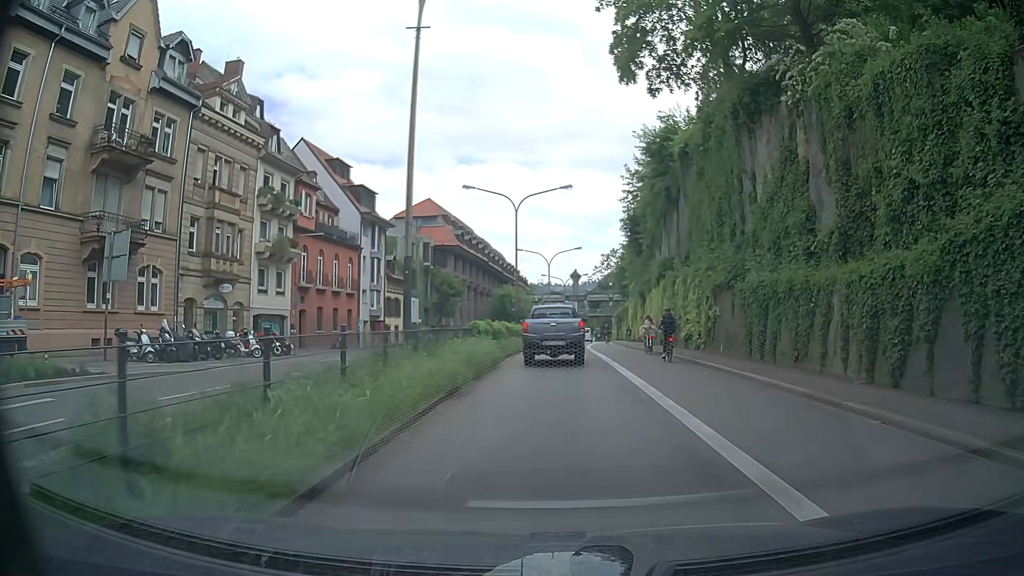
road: primary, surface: asphalt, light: Day
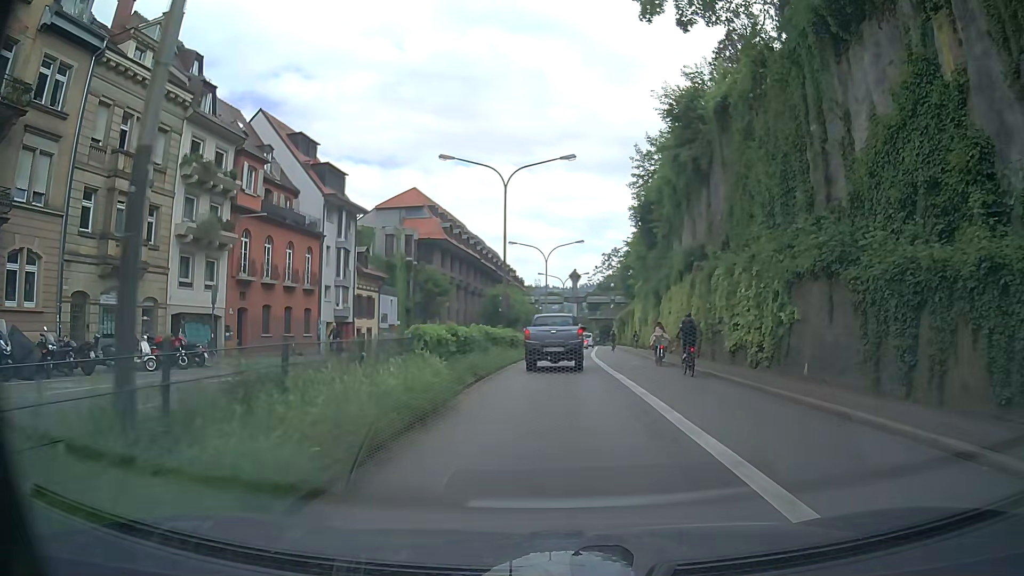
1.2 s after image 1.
(-0.1, +8.6) m; 0°
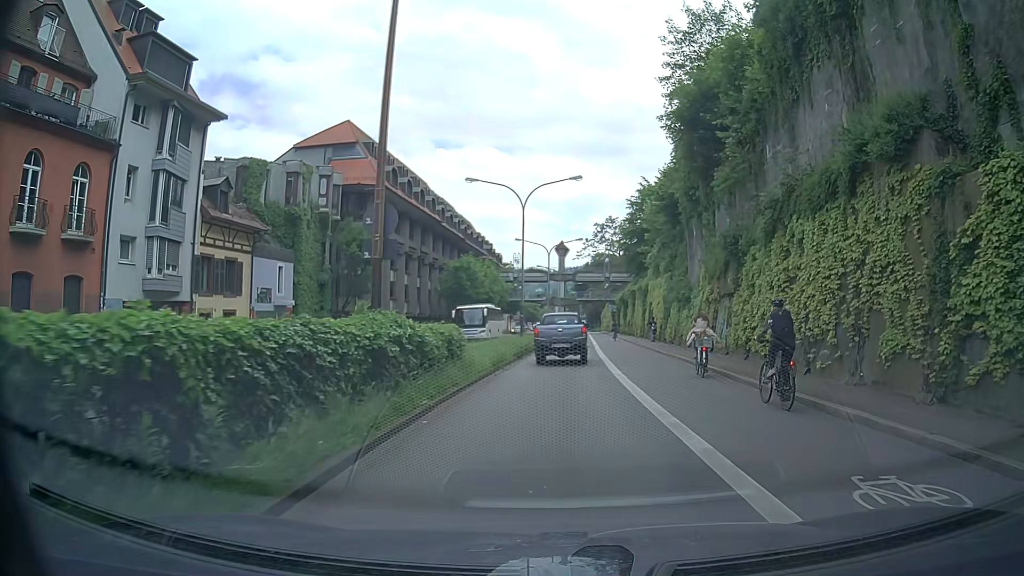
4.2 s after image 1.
(+0.1, +22.3) m; +1°
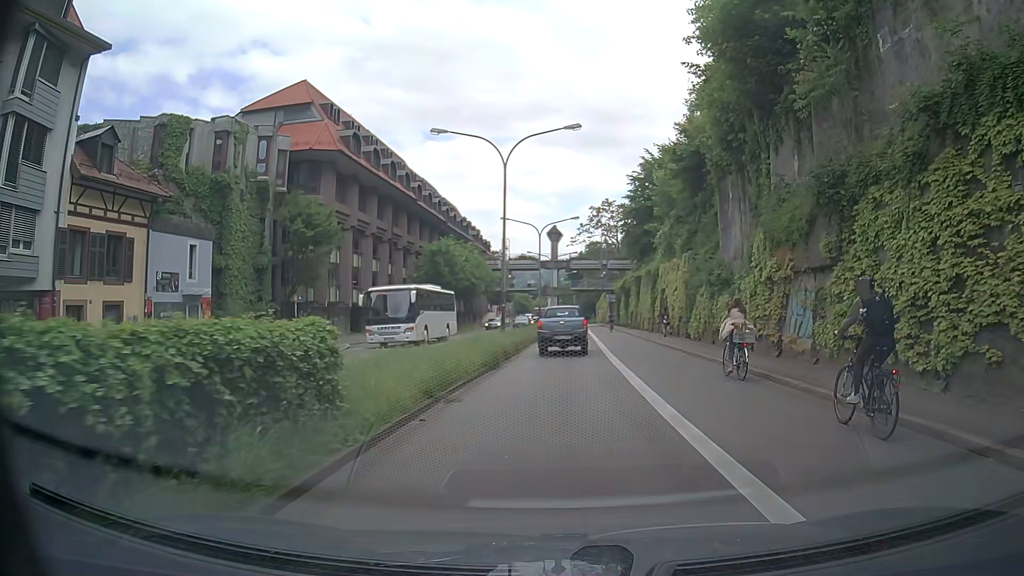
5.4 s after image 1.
(+0.1, +9.3) m; +1°
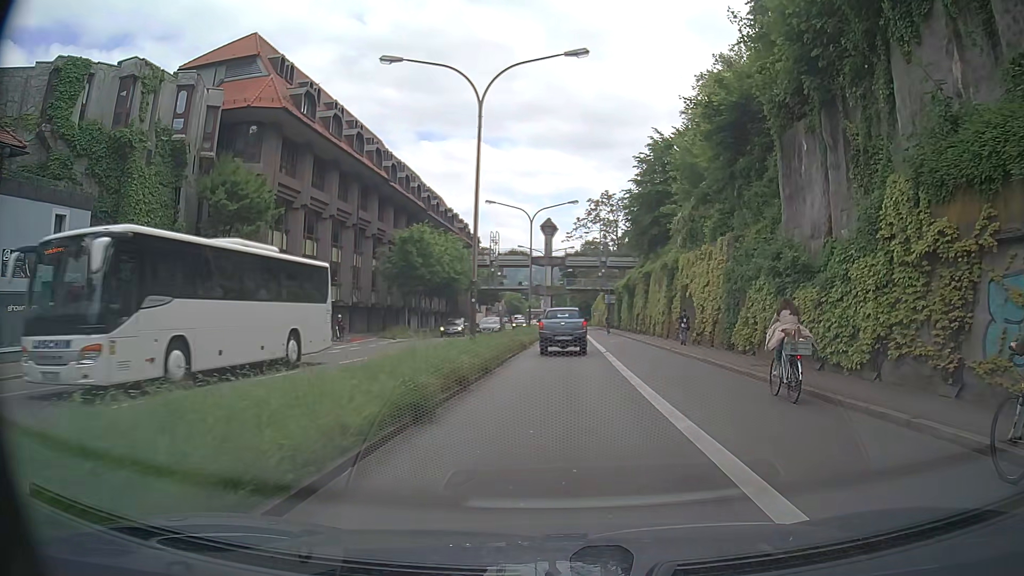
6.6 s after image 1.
(-0.1, +9.3) m; 0°
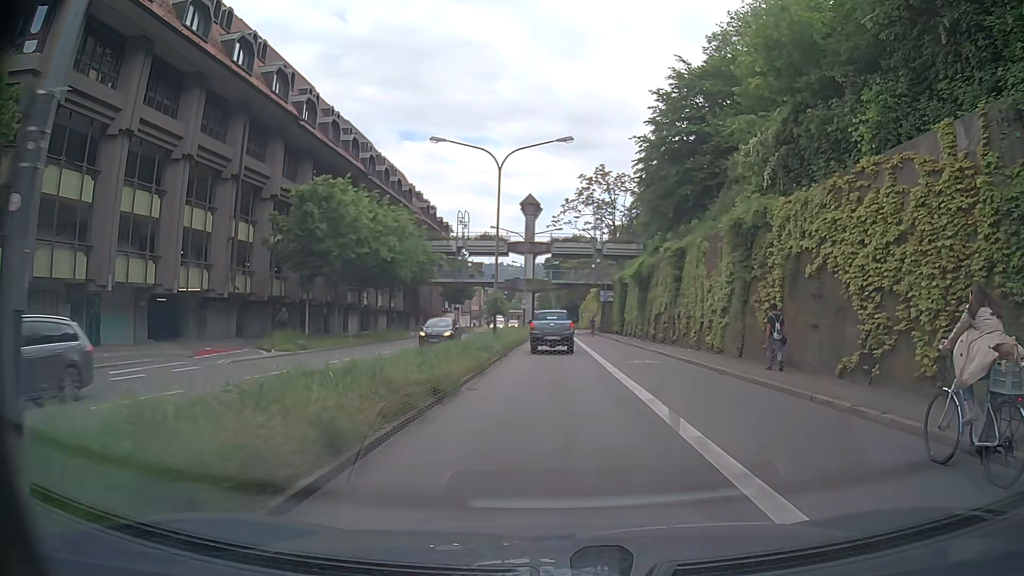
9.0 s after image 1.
(+0.3, +18.2) m; +2°
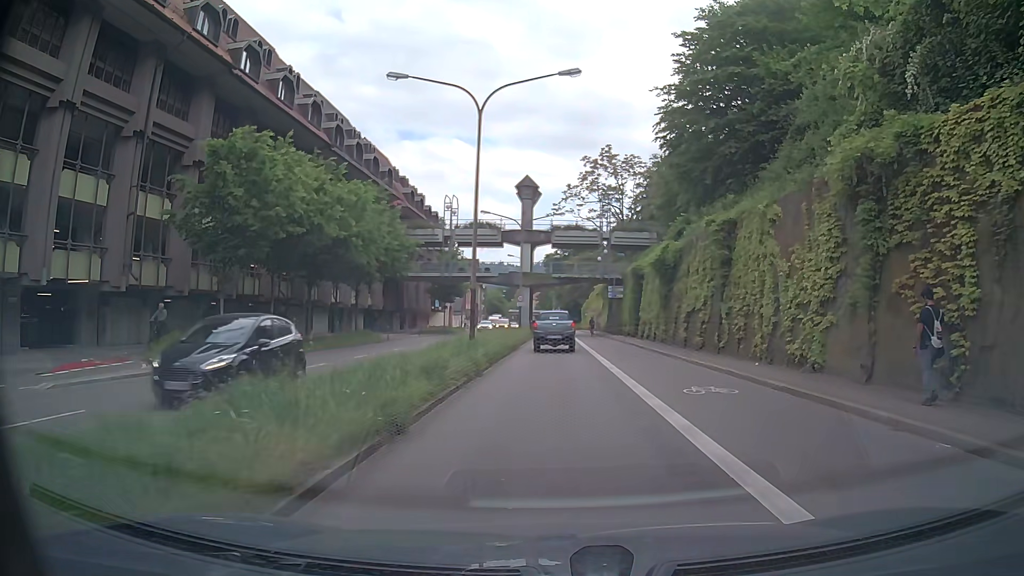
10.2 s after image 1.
(-0.1, +9.2) m; -1°
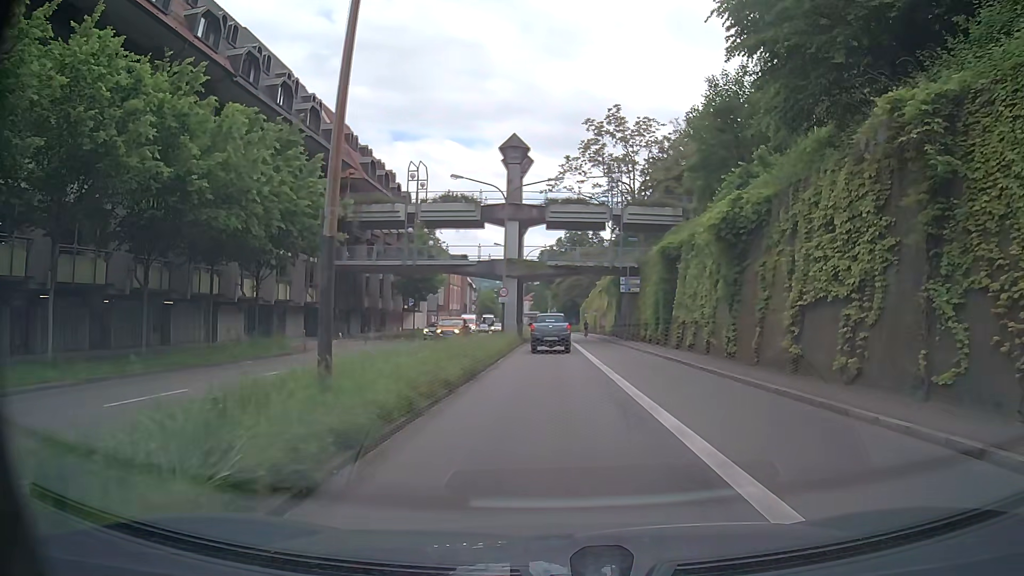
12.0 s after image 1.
(+0.1, +14.6) m; 0°
(0, +10) (0, +20) (0, +30) (0, +40) (0, +50) (+1, +60) (+1, +70) (0, +80) (0, +90) (0, +100) m
